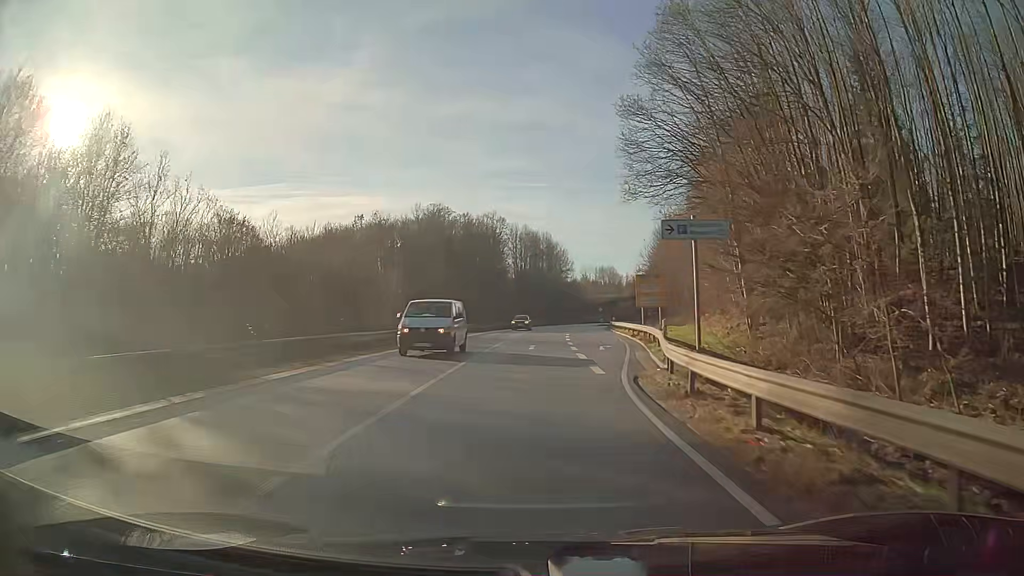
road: primary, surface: asphalt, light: Day
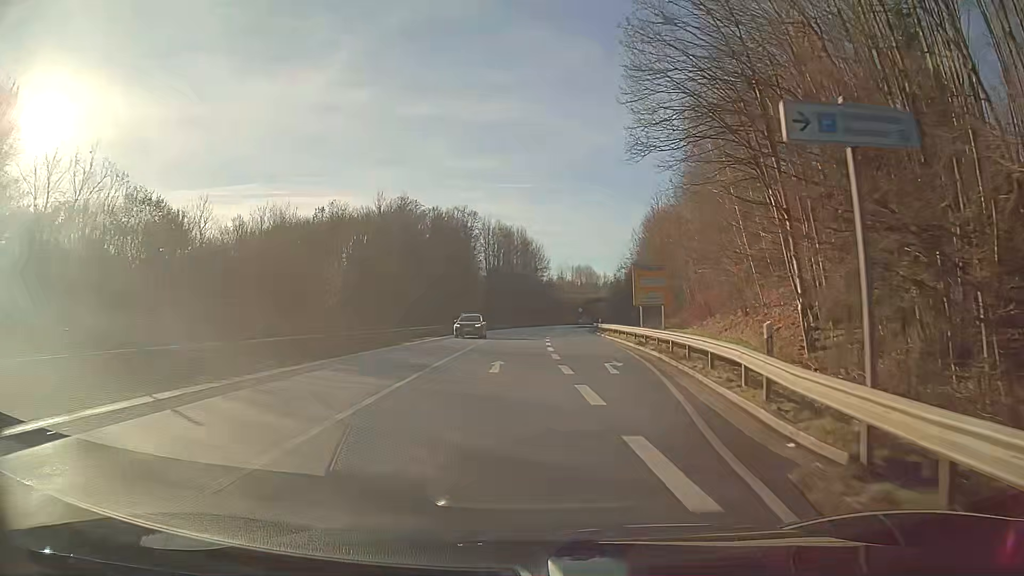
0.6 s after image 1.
(+0.2, +11.6) m; +2°
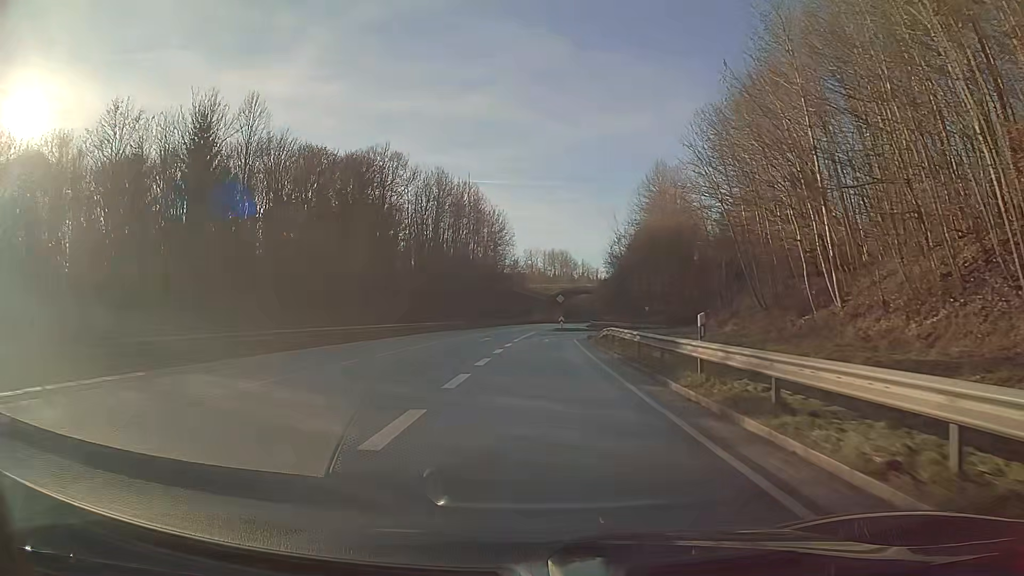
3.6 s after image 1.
(+2.0, +51.7) m; +2°
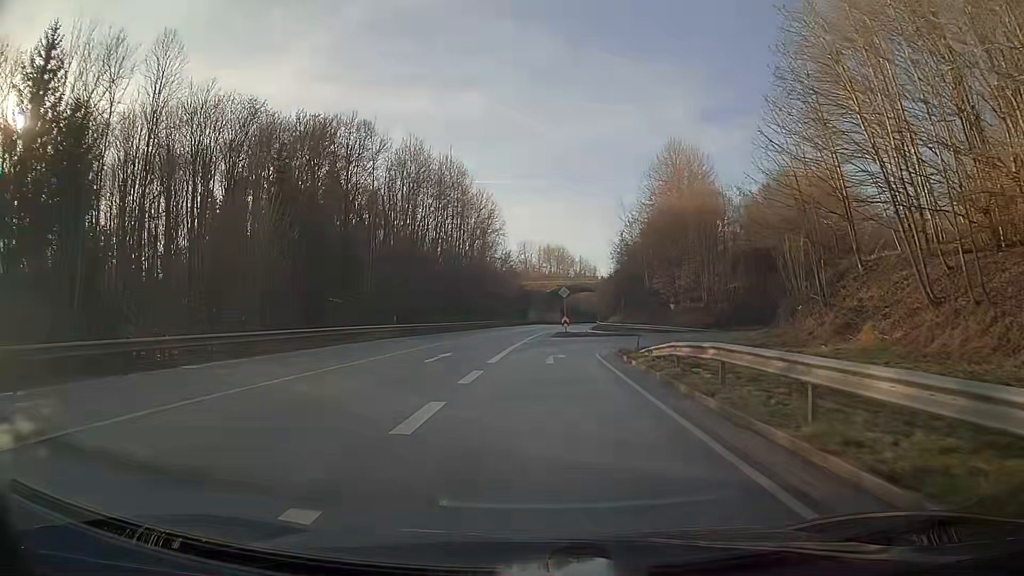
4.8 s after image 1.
(0.0, +16.9) m; +1°
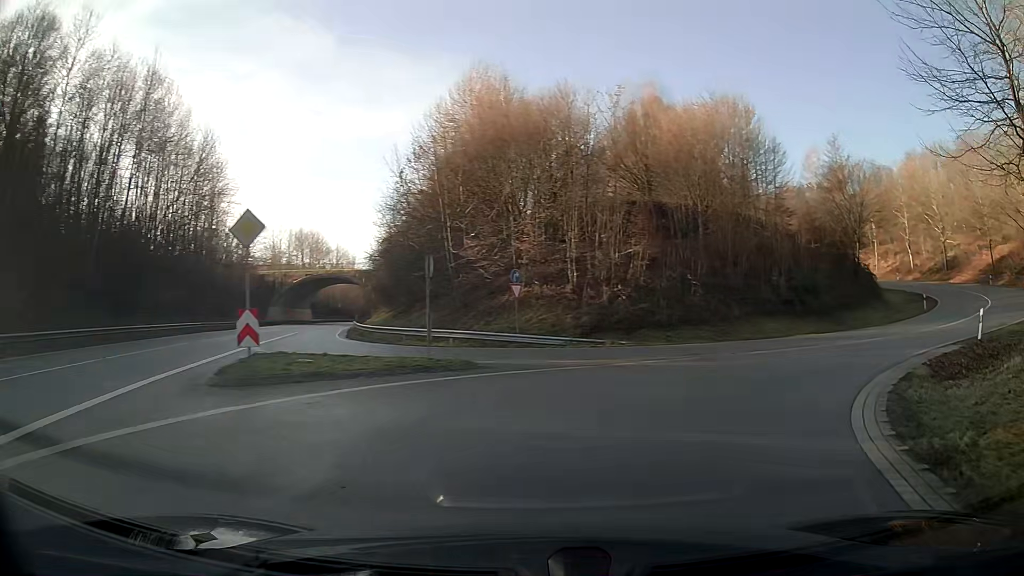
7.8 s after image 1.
(+3.2, +31.6) m; +25°
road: primary_link
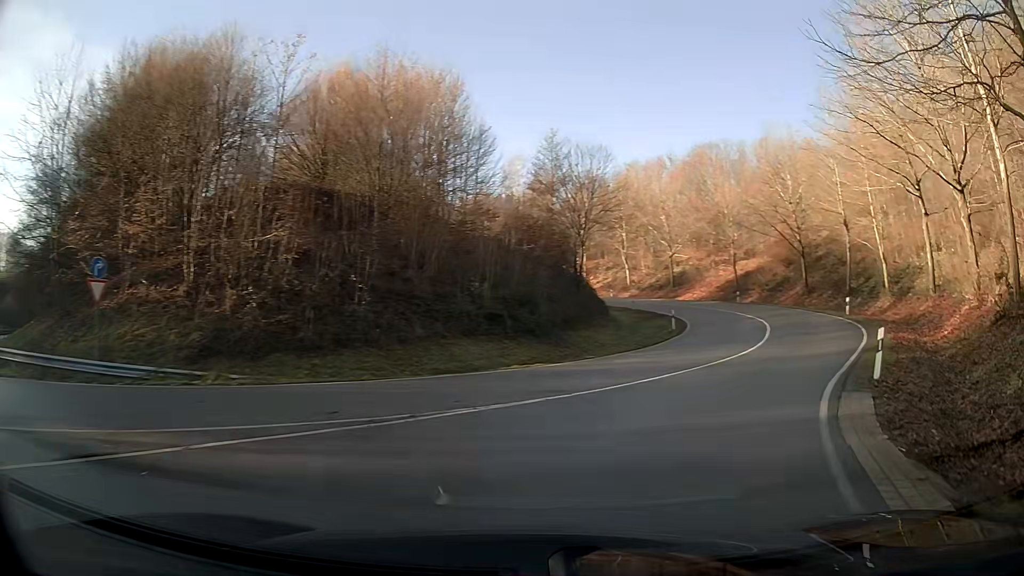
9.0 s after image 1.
(+2.3, +10.0) m; +26°
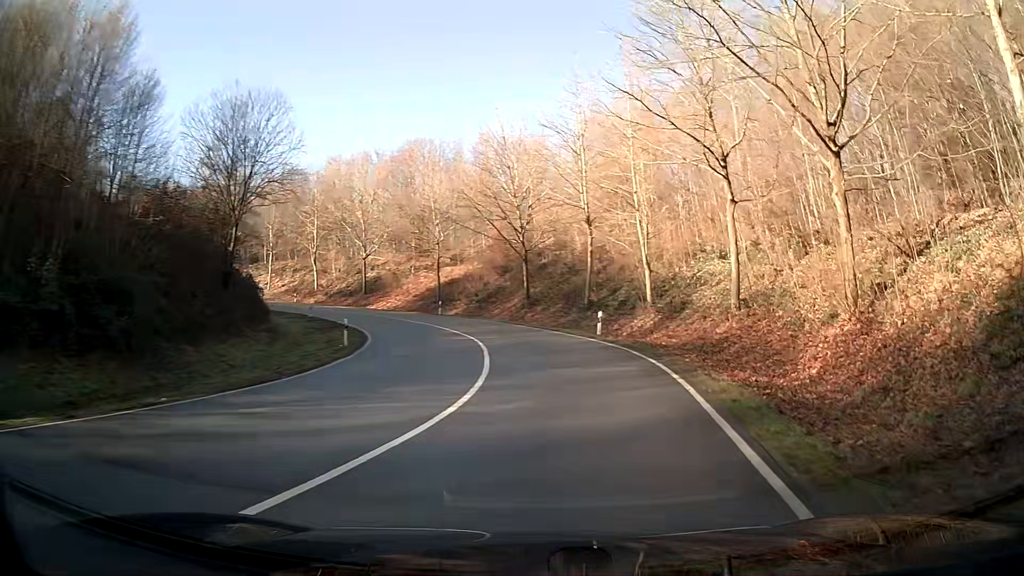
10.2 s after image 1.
(+2.4, +11.1) m; +20°
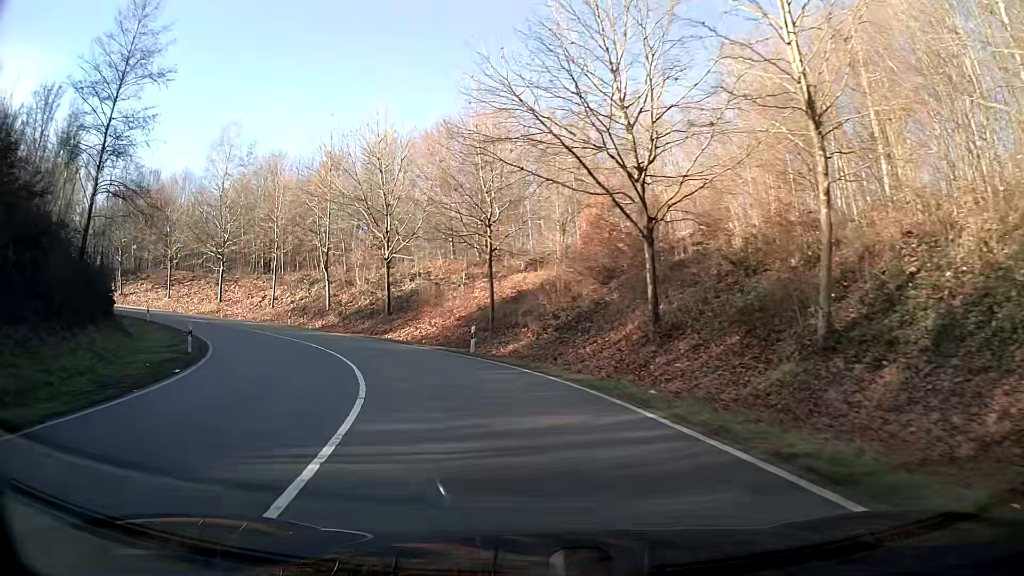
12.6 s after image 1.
(-0.7, +26.8) m; -10°
